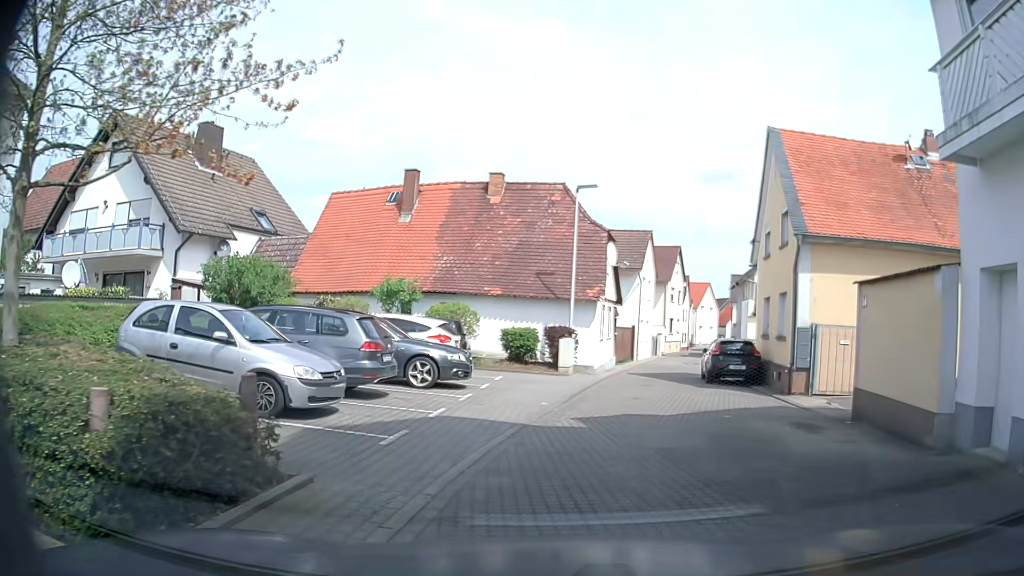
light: Day
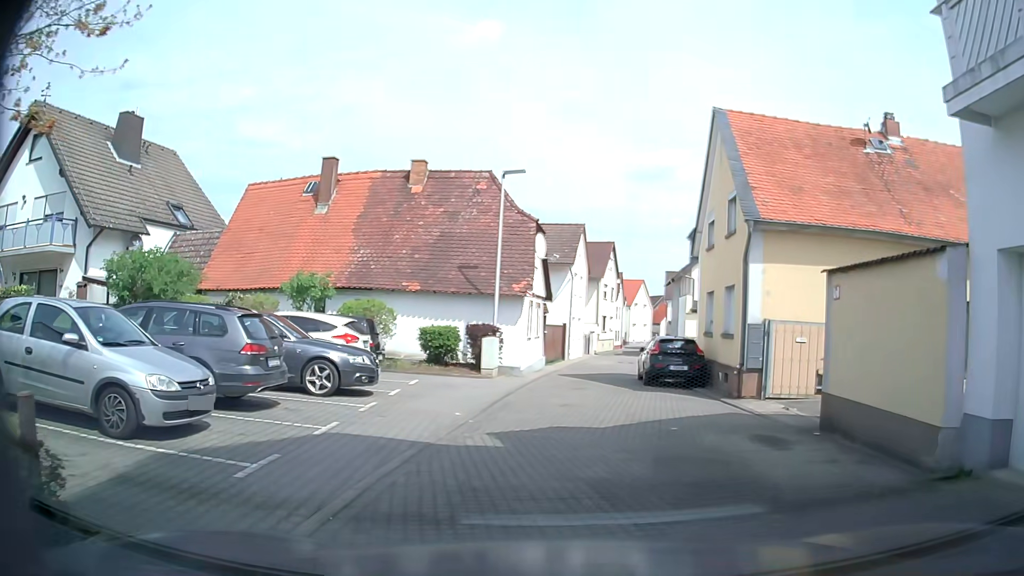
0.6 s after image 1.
(0.0, +1.8) m; +3°
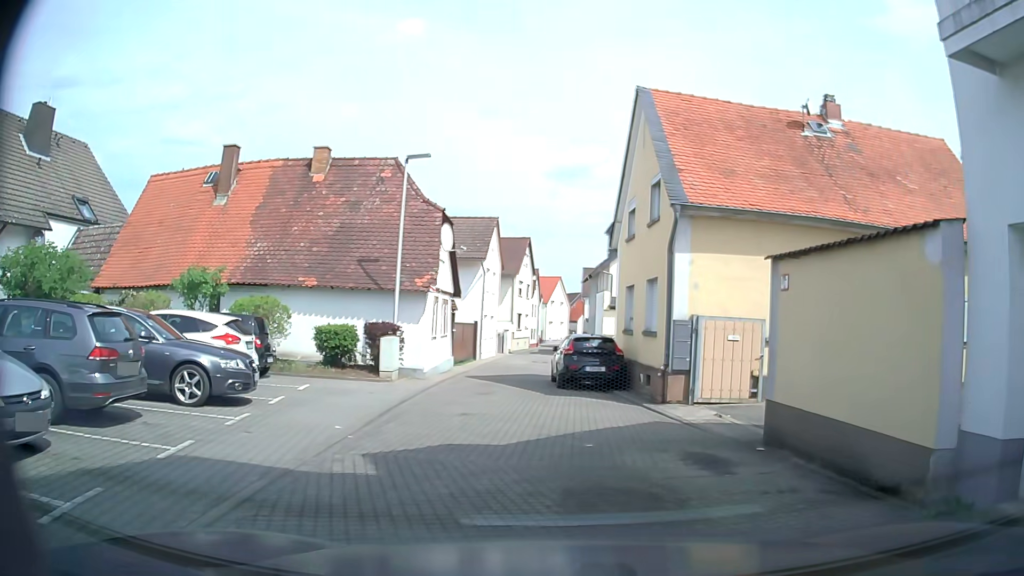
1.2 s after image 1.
(+0.1, +1.6) m; +6°
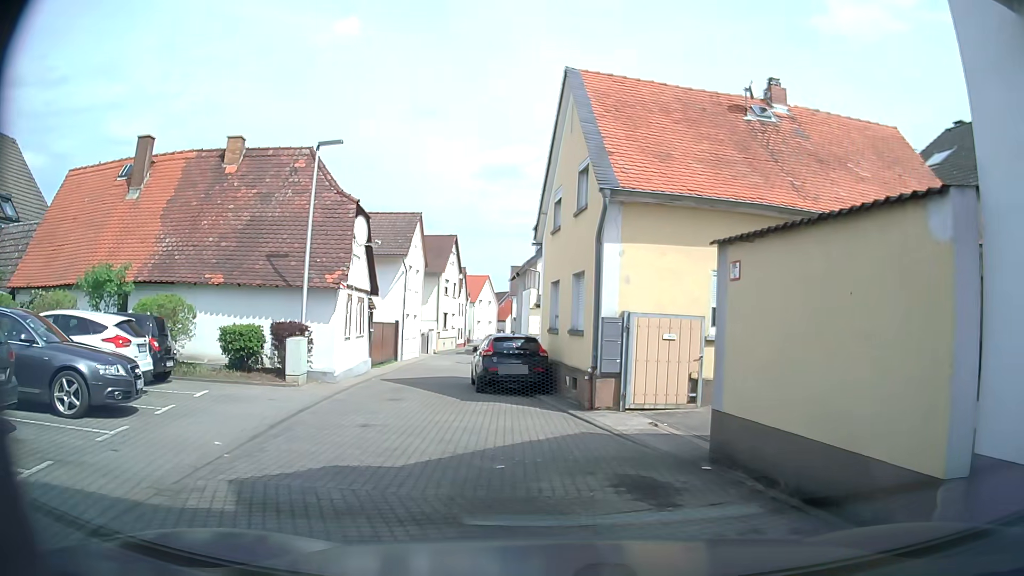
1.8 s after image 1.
(+0.1, +1.3) m; +5°
